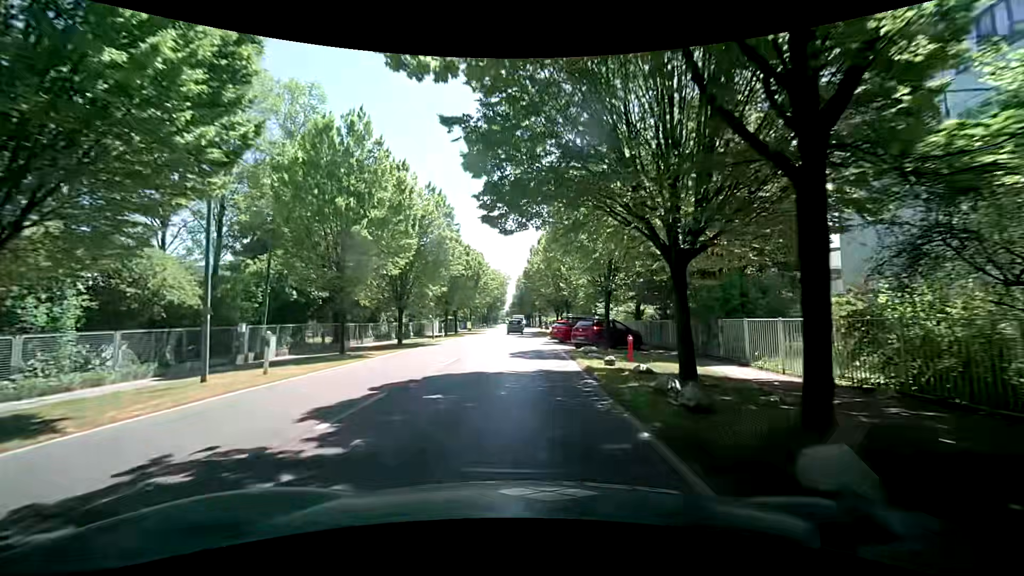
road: tertiary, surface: asphalt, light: Day
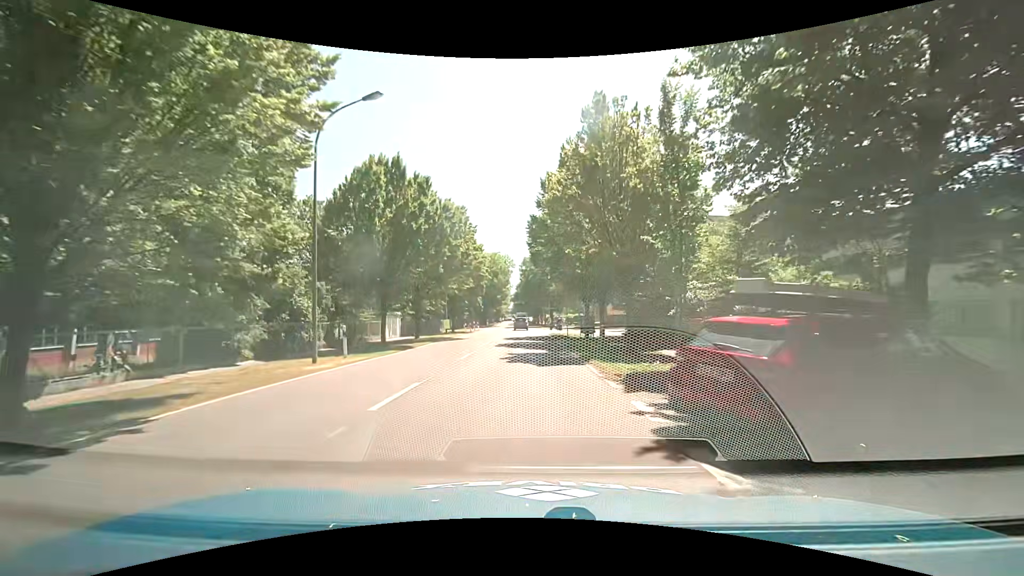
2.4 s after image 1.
(0.0, +26.0) m; 0°
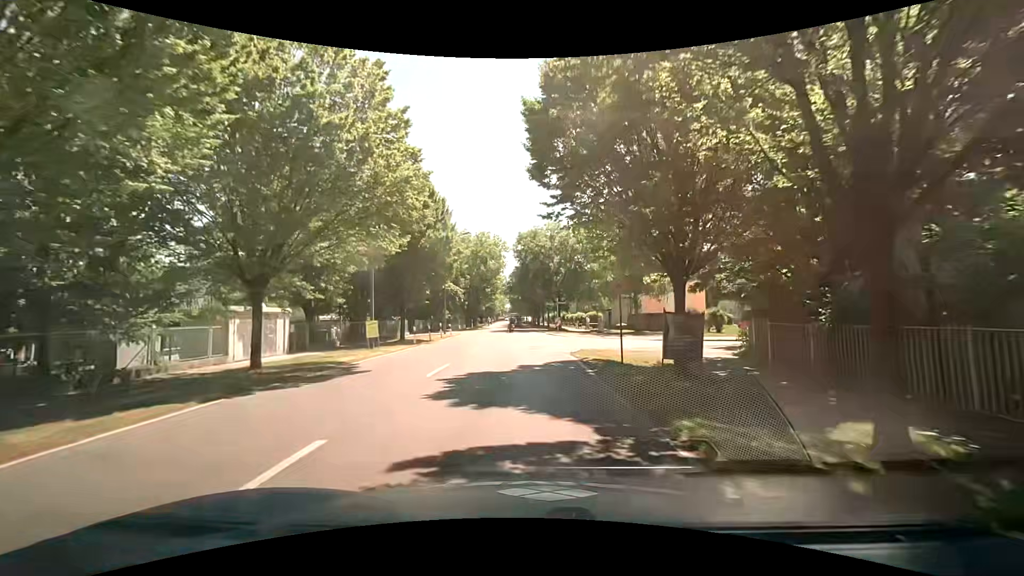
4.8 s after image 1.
(0.0, +22.5) m; +1°
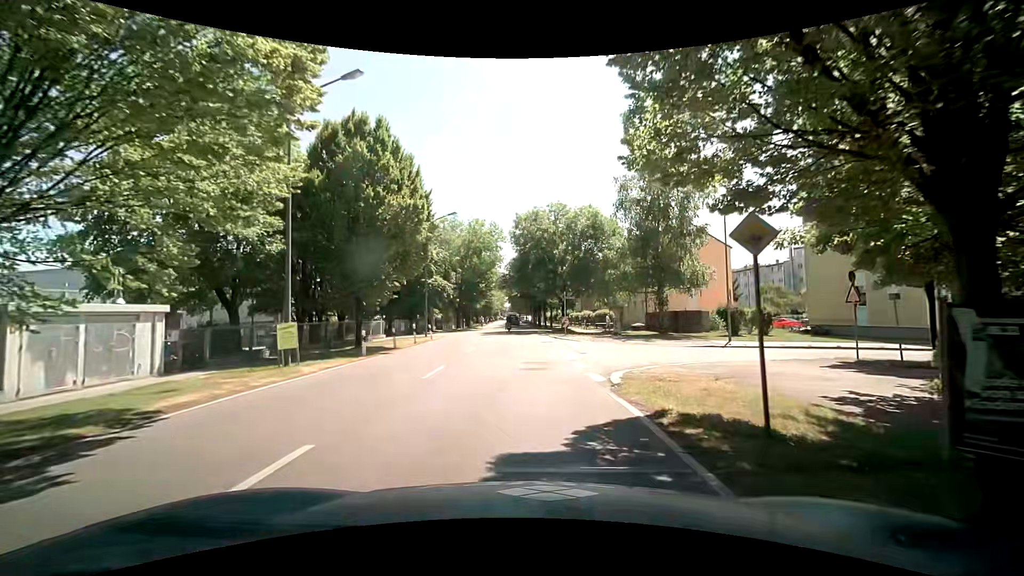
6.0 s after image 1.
(-0.1, +9.1) m; -1°
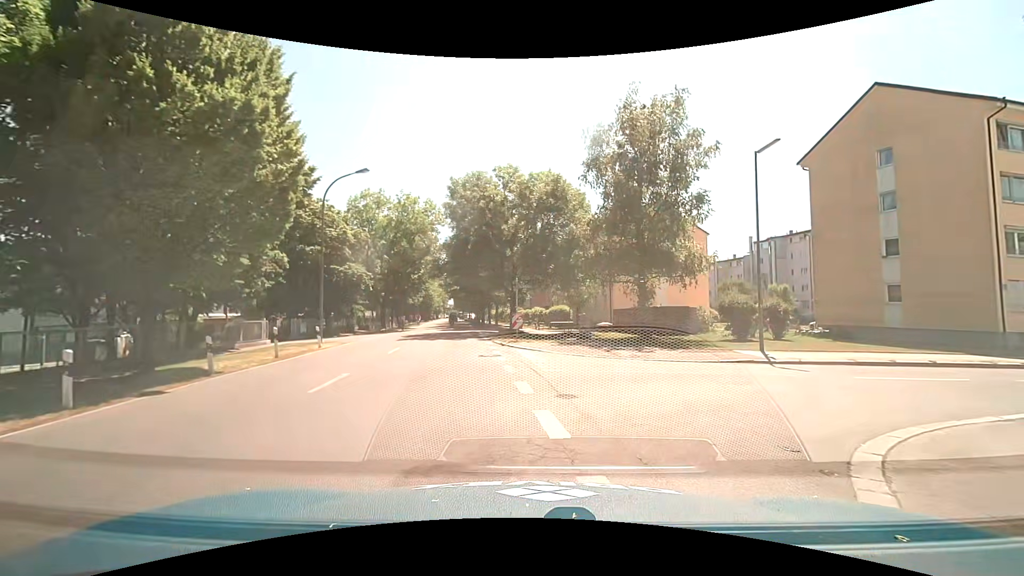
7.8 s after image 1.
(+0.4, +10.8) m; +9°
